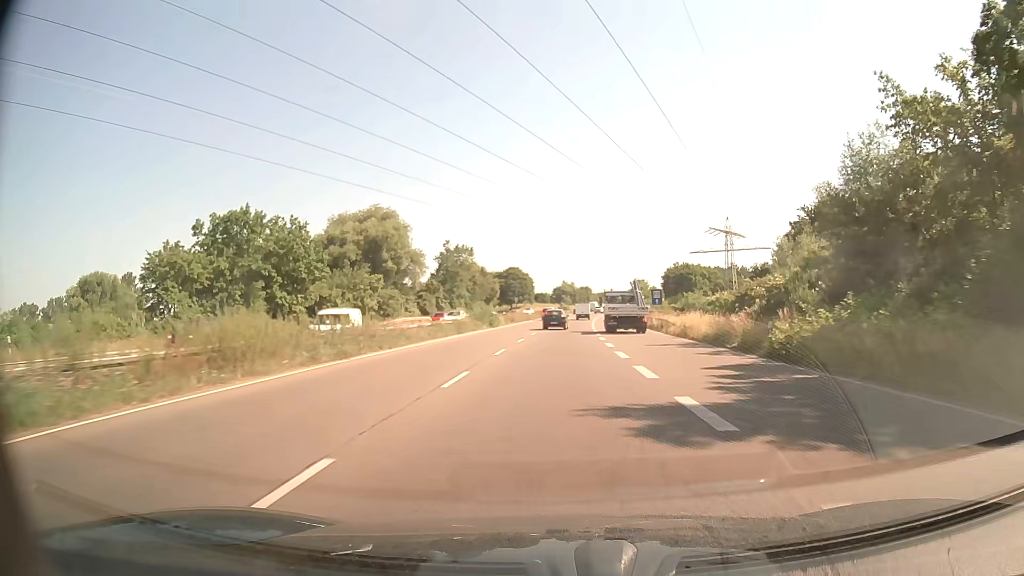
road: trunk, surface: asphalt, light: Day
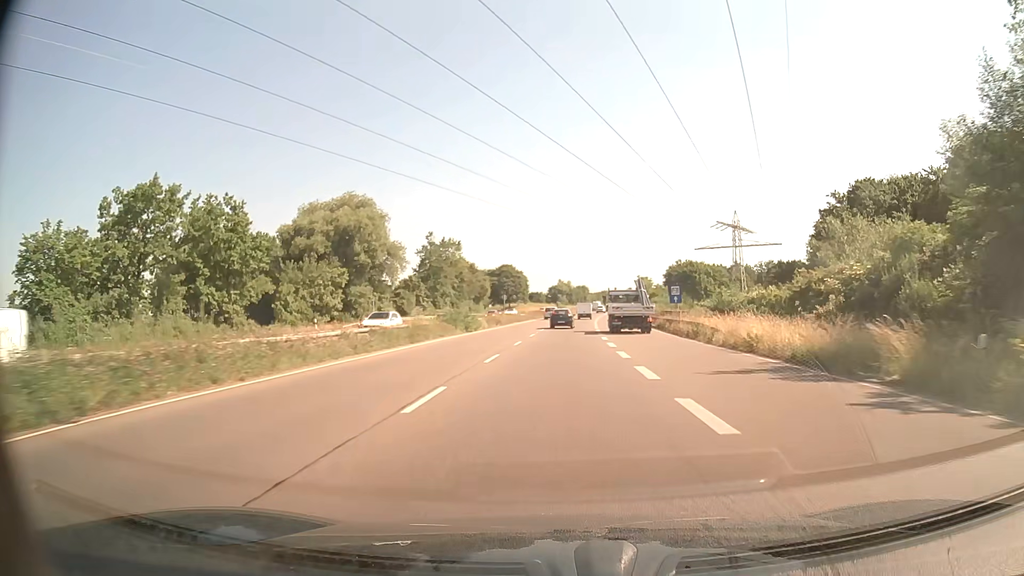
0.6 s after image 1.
(0.0, +12.1) m; 0°
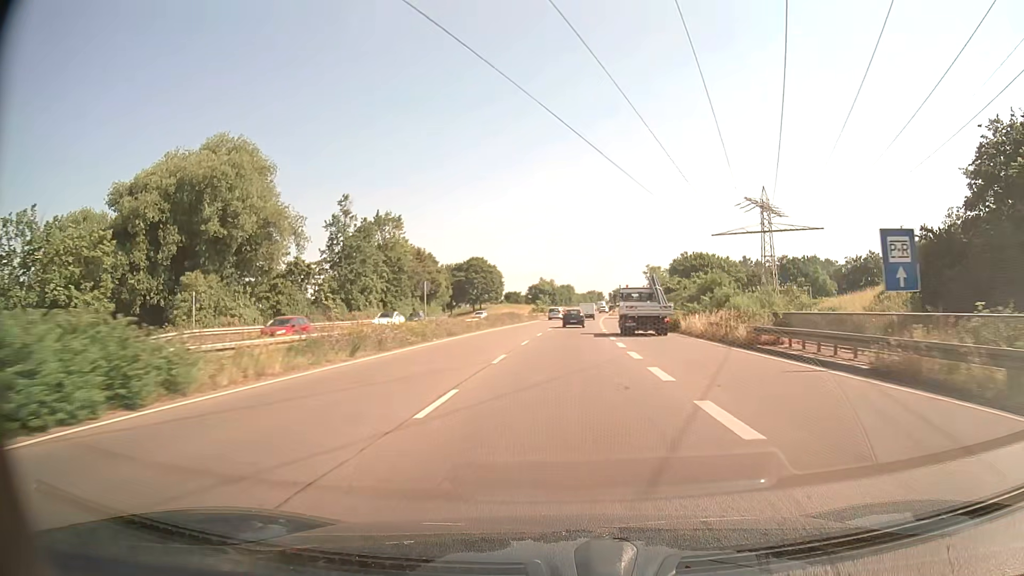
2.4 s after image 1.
(+0.4, +36.5) m; +1°
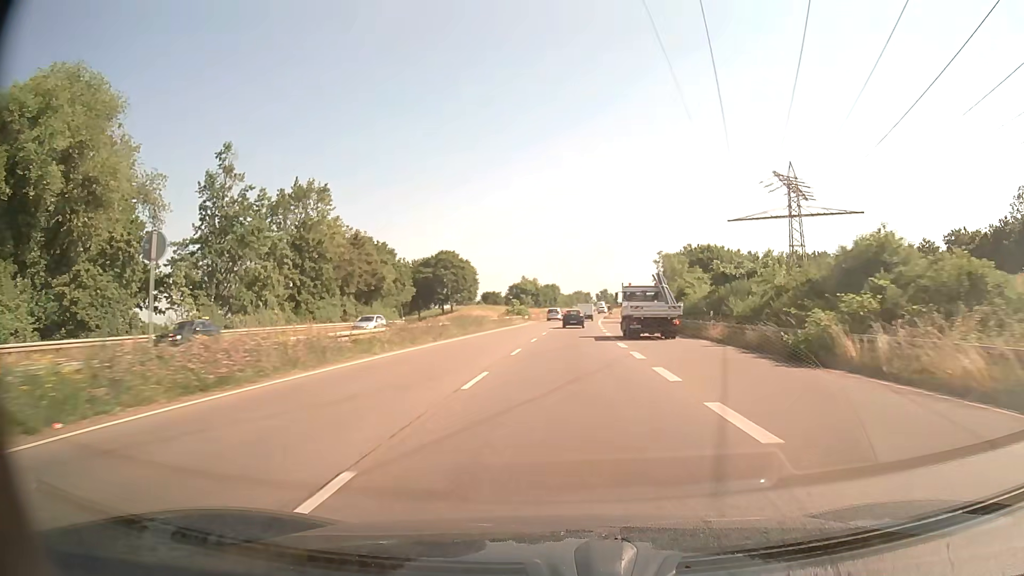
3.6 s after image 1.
(+0.3, +24.3) m; +1°
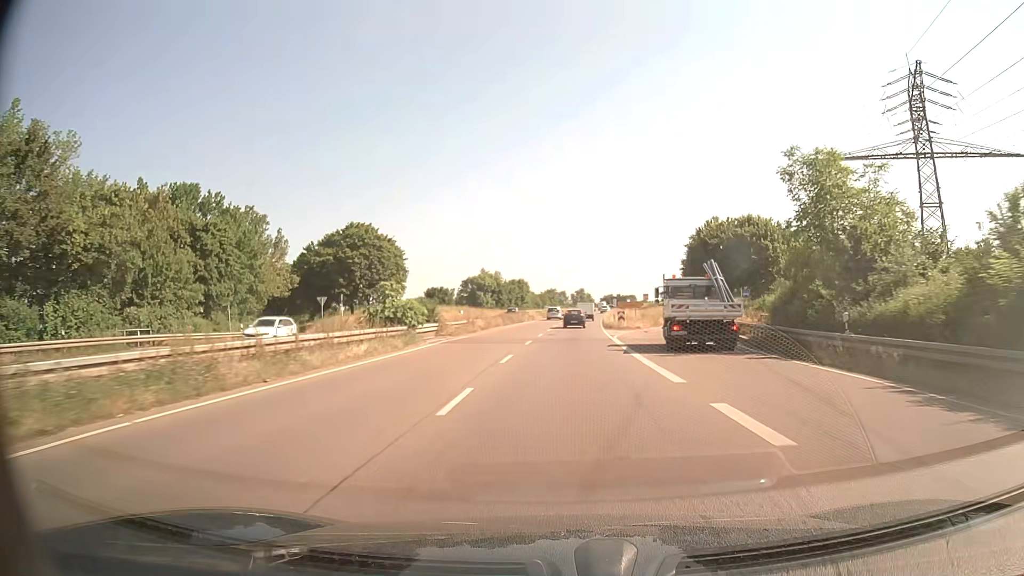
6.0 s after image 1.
(+1.0, +48.6) m; +2°
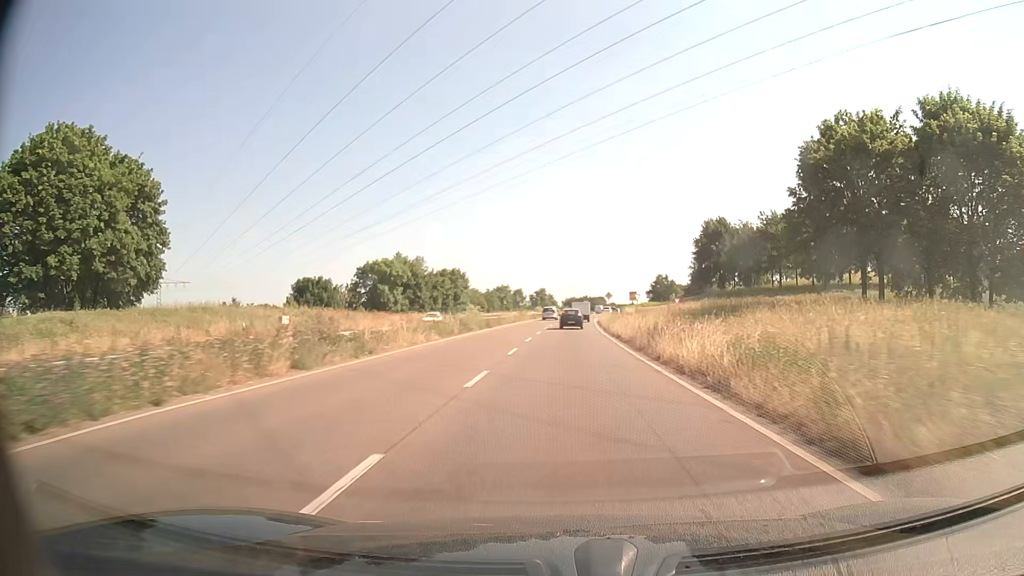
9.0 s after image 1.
(+1.6, +60.4) m; +3°
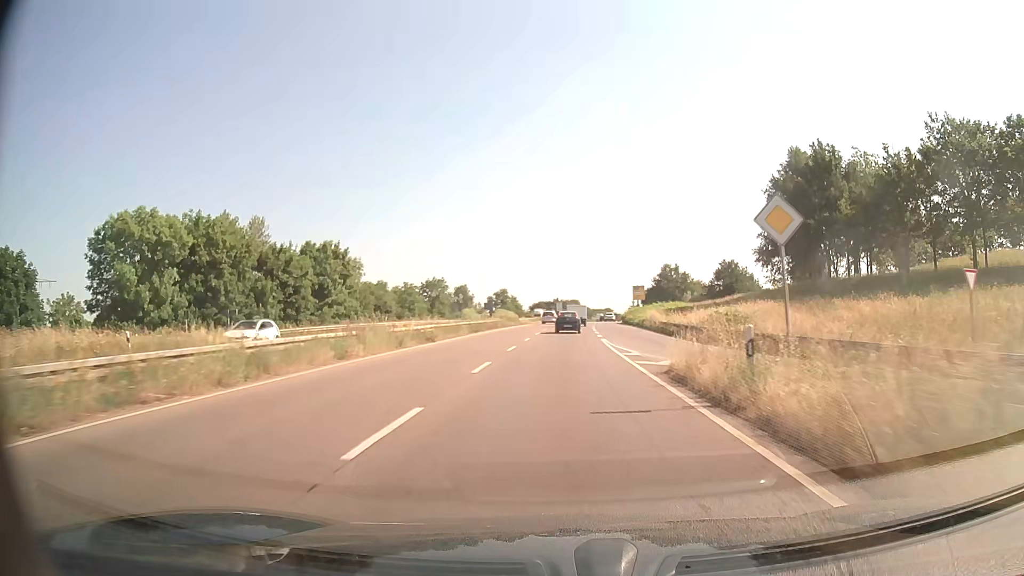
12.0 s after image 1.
(+1.6, +59.3) m; +3°
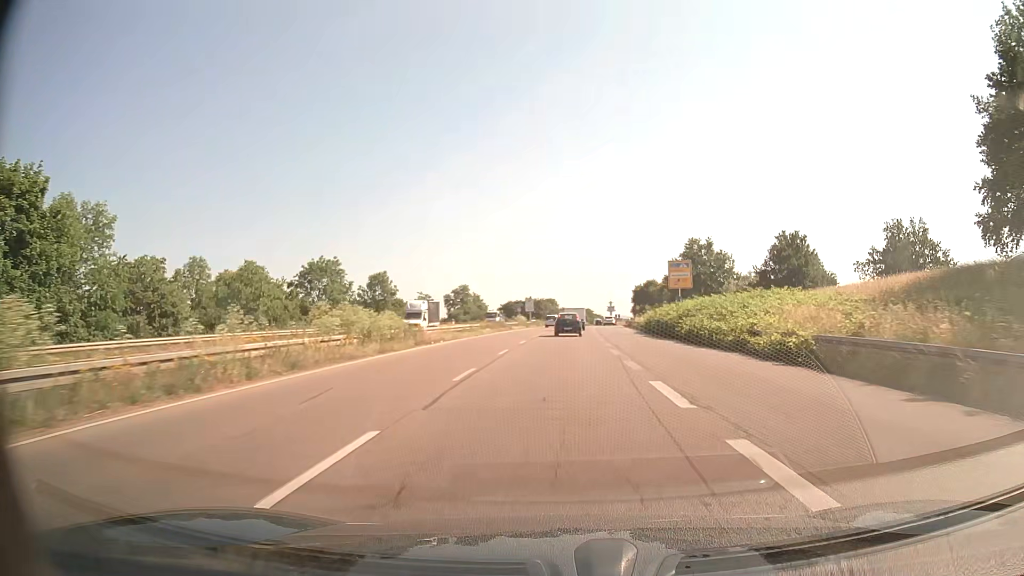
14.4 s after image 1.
(+0.8, +46.5) m; +2°
(0, +10) (0, +20) (0, +30) (+1, +40) (+1, +50) (+2, +60) (+2, +70) (+3, +80) (+4, +90) (+4, +100) m
